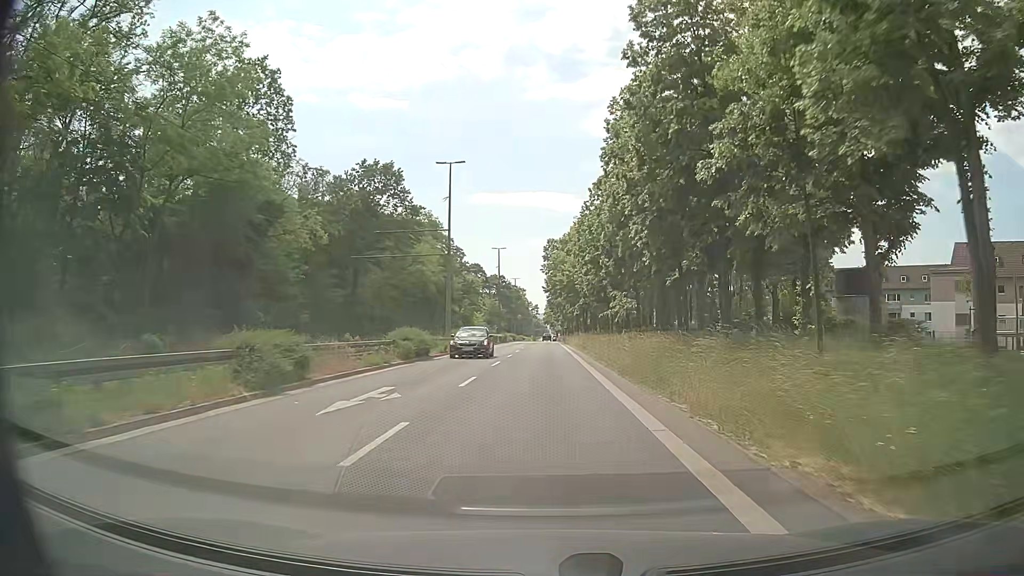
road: tertiary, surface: asphalt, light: Day
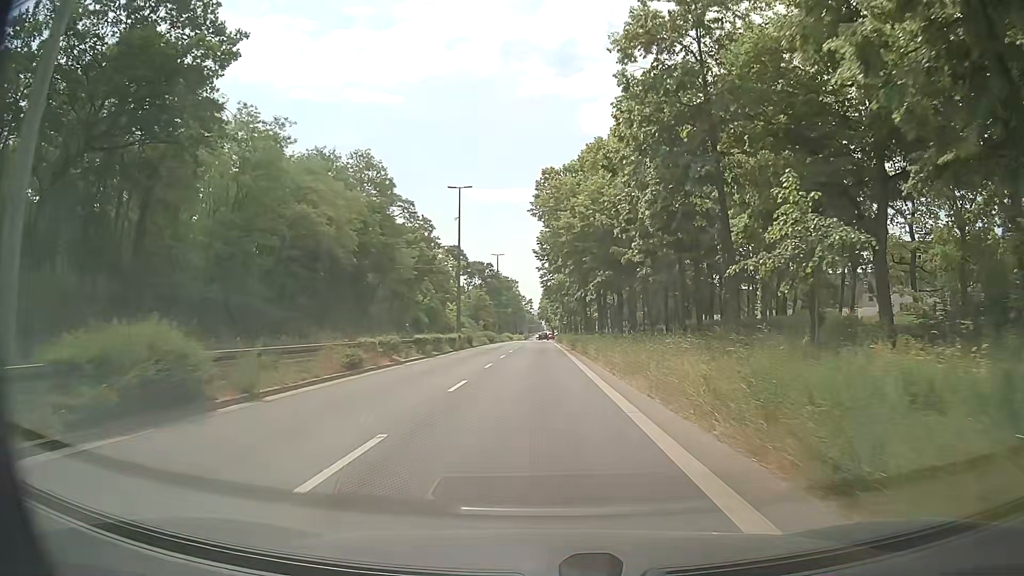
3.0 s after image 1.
(+1.3, +37.0) m; +3°
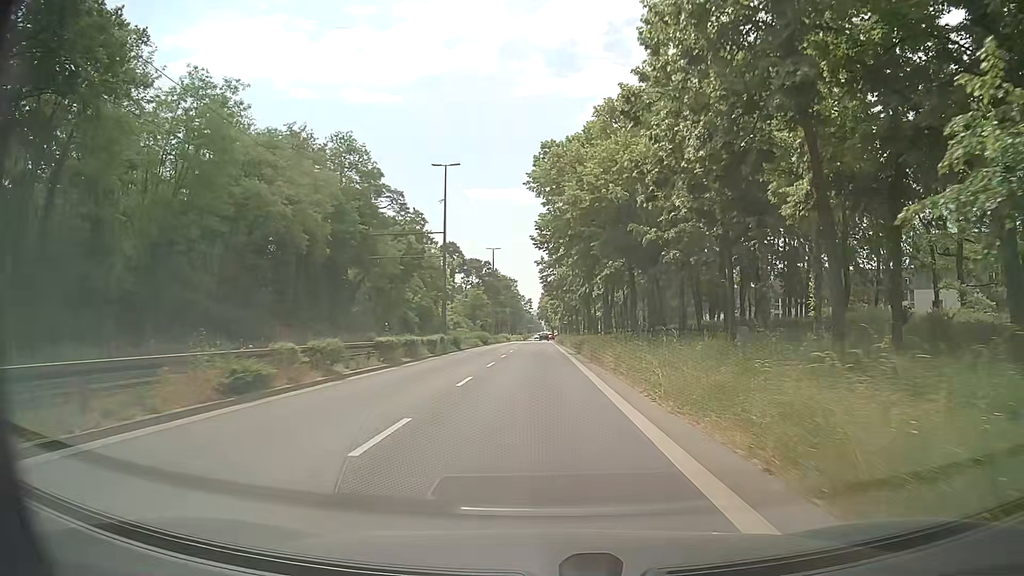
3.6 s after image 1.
(0.0, +7.4) m; 0°
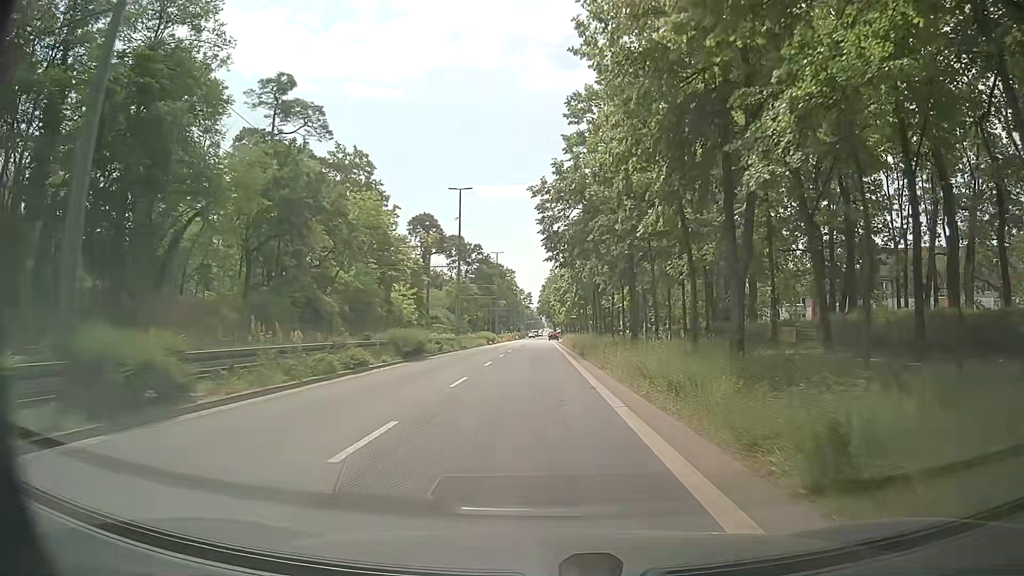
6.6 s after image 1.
(-0.4, +36.3) m; 0°
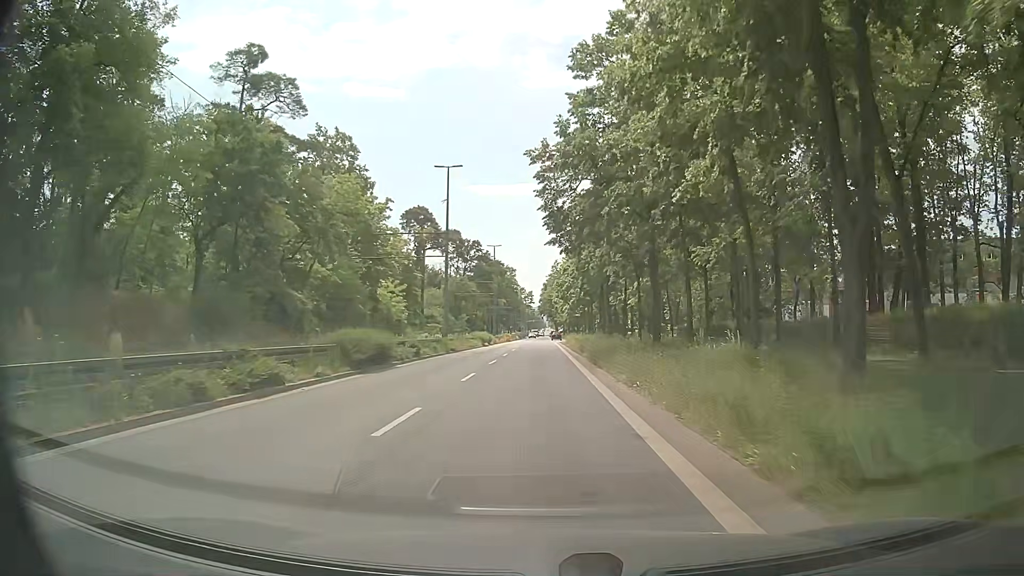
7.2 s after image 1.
(-0.1, +7.3) m; -1°
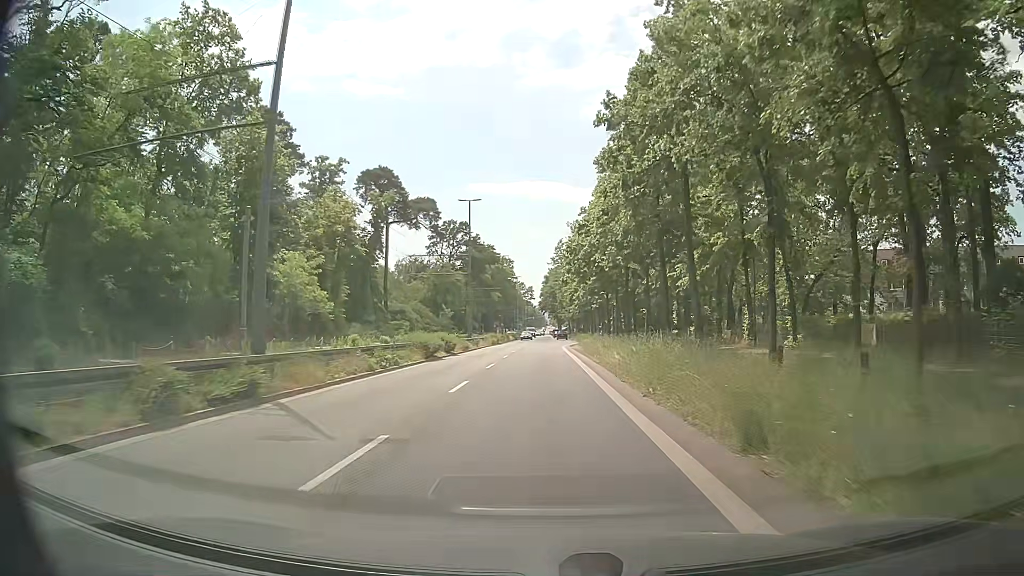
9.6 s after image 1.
(+0.2, +29.8) m; 0°
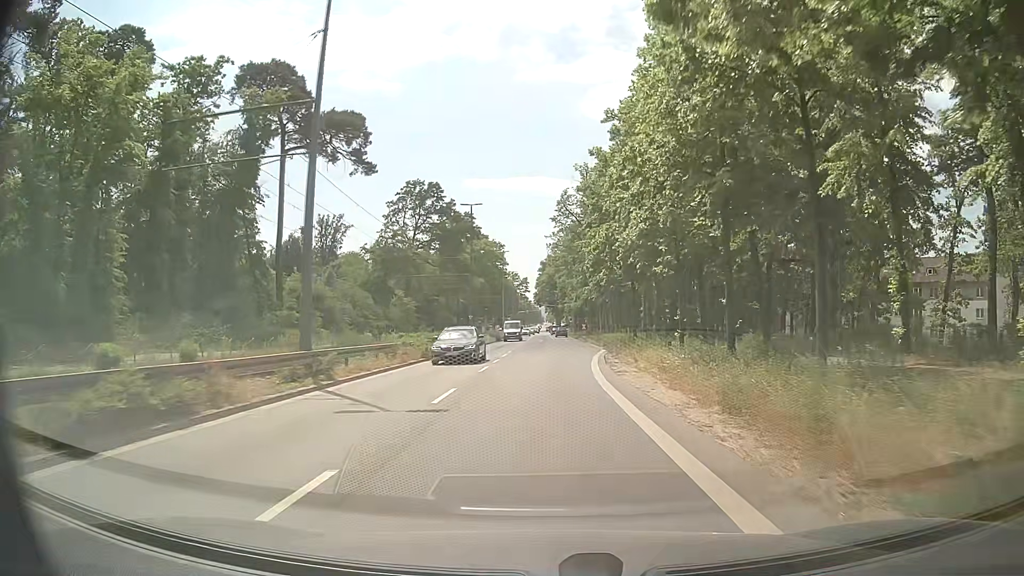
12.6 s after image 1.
(+0.2, +38.2) m; 0°
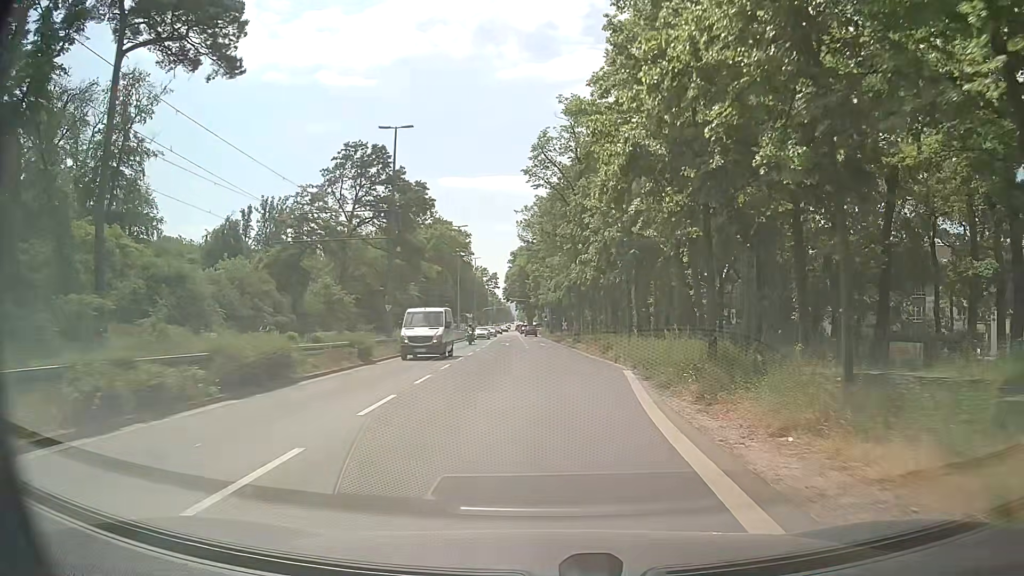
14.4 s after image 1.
(+0.3, +22.9) m; +2°
(0, +10) (+1, +20) (+1, +30) (+1, +40) (+1, +50) (0, +60) (0, +70) (0, +80) (-1, +90) (-1, +100) m
